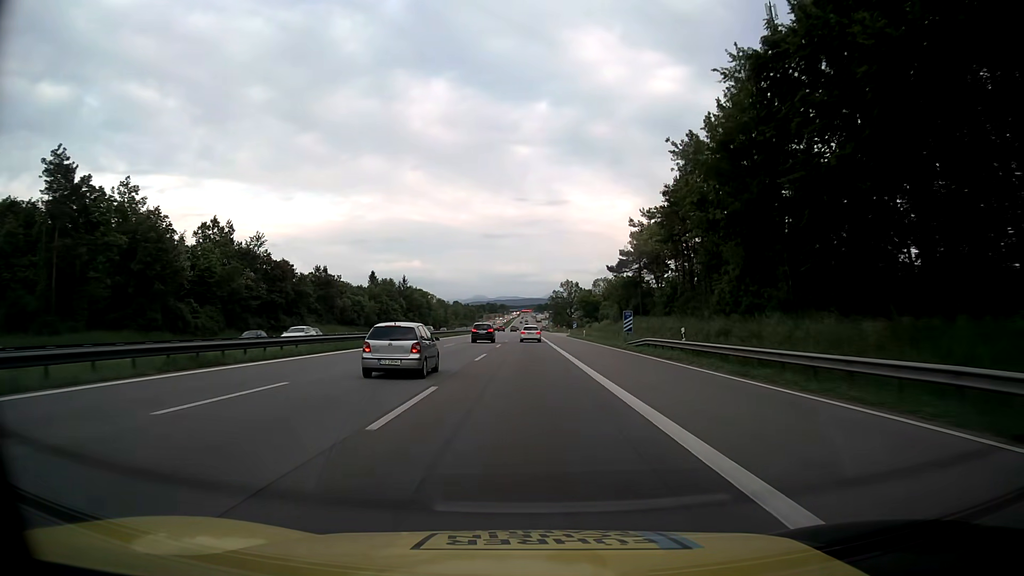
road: motorway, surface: asphalt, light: Day
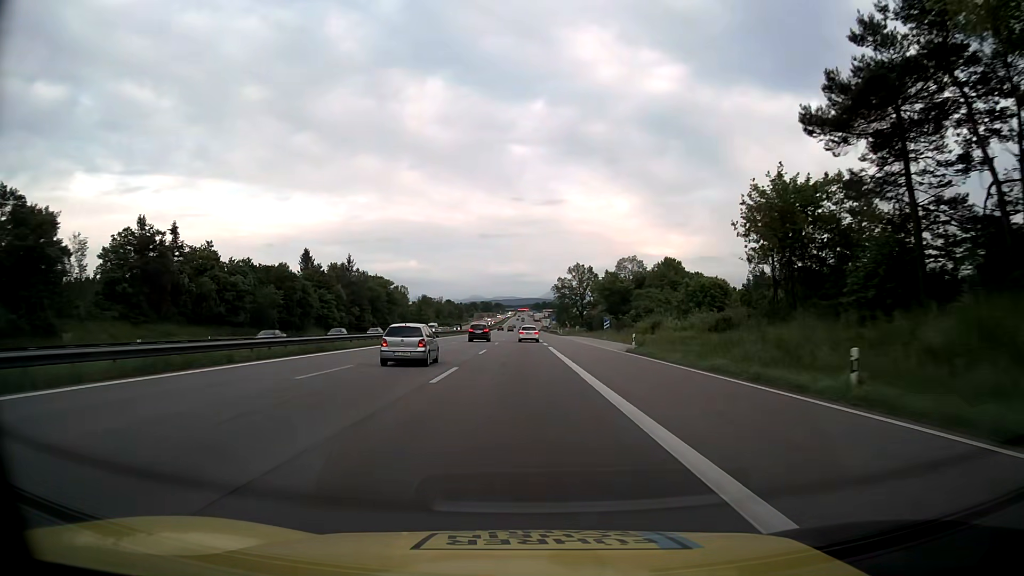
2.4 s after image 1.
(+0.3, +64.9) m; 0°
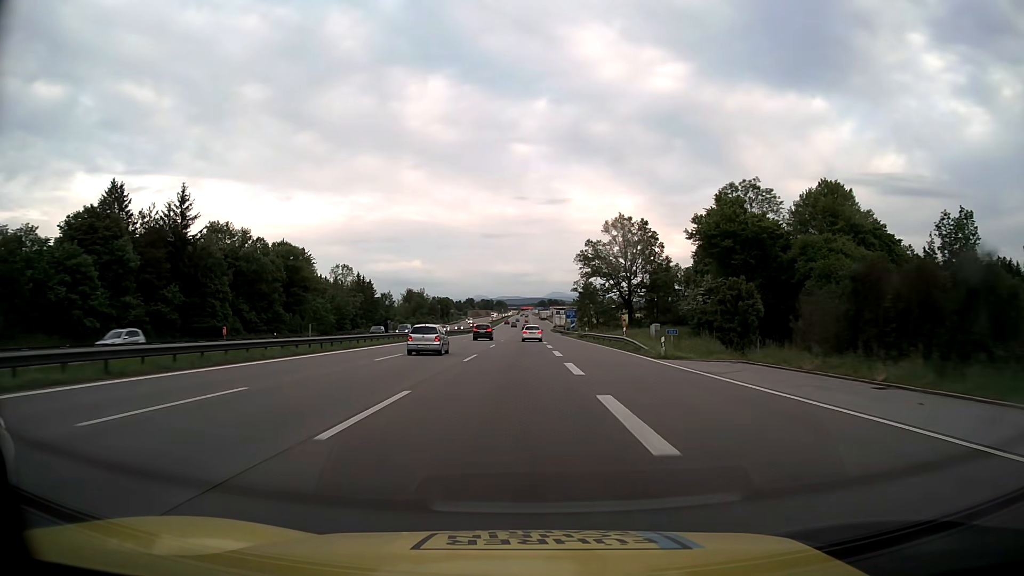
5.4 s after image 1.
(-0.1, +80.6) m; 0°
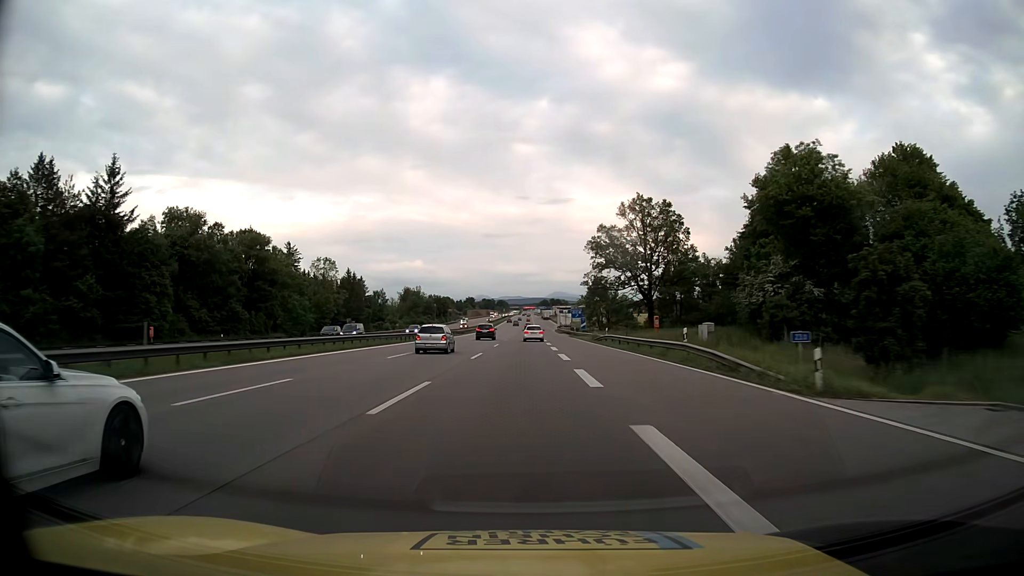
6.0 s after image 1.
(0.0, +16.1) m; 0°
